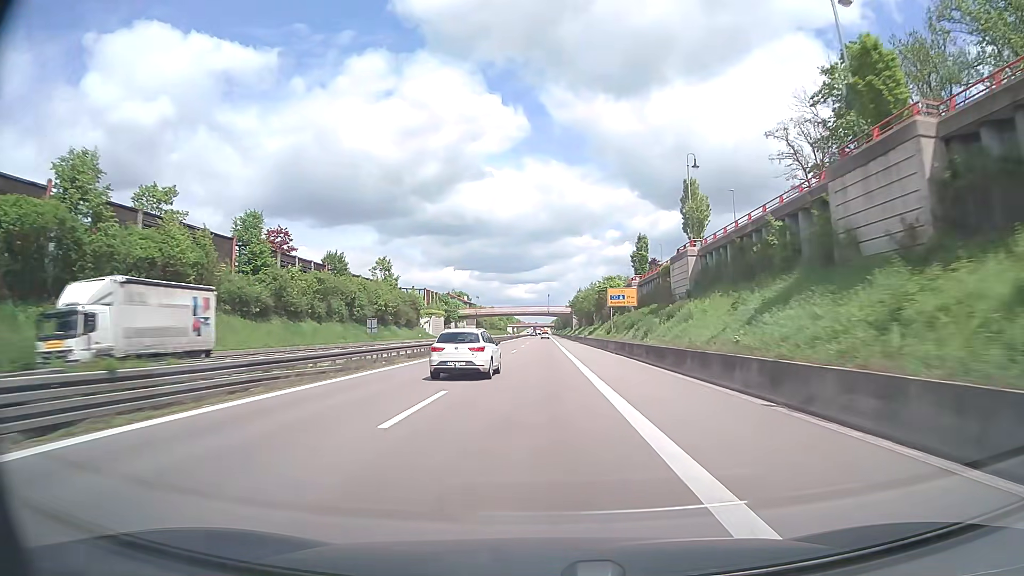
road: trunk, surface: asphalt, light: Day
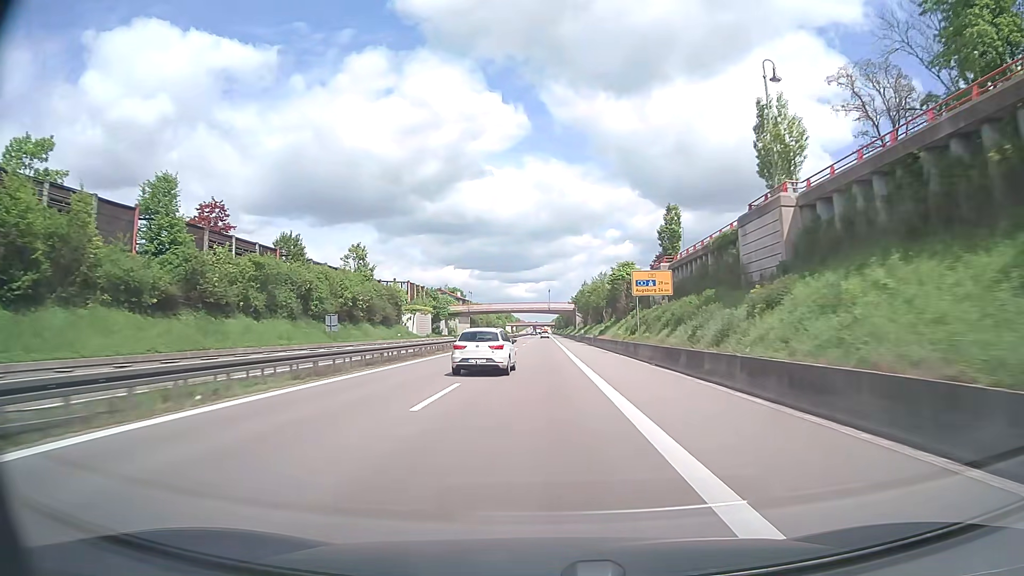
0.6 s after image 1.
(0.0, +16.1) m; 0°
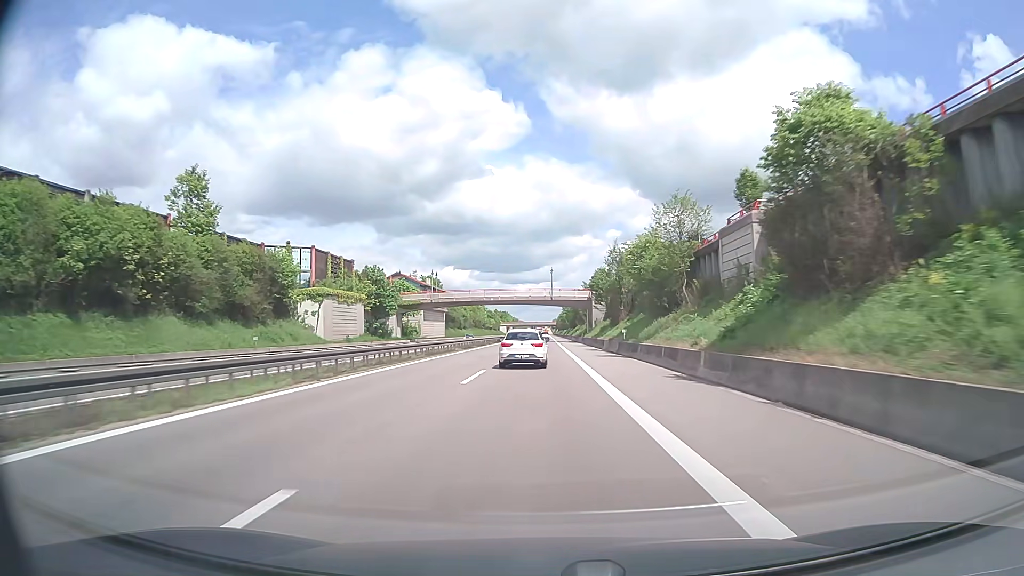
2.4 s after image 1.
(0.0, +48.2) m; 0°
